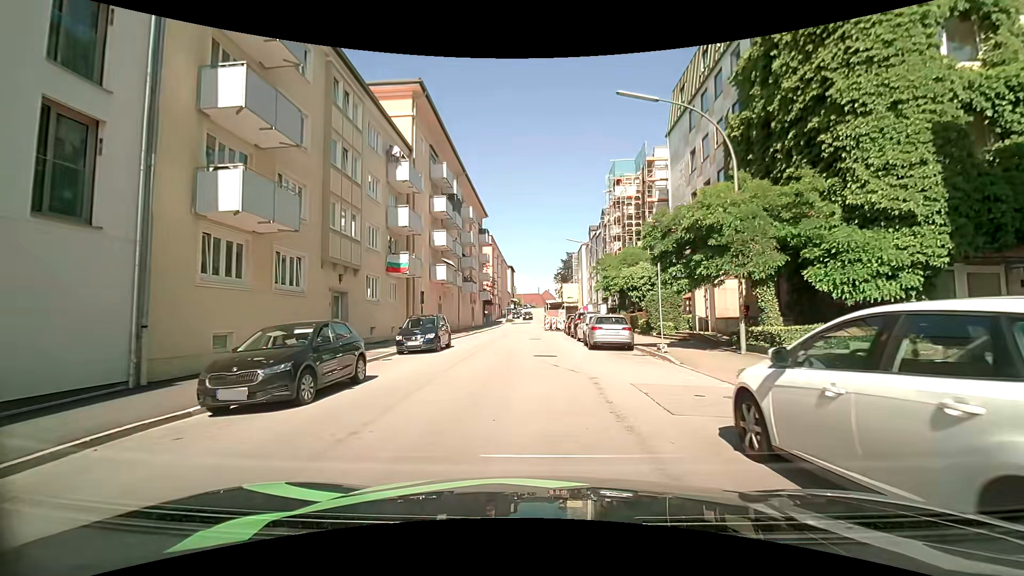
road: tertiary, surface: asphalt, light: Day
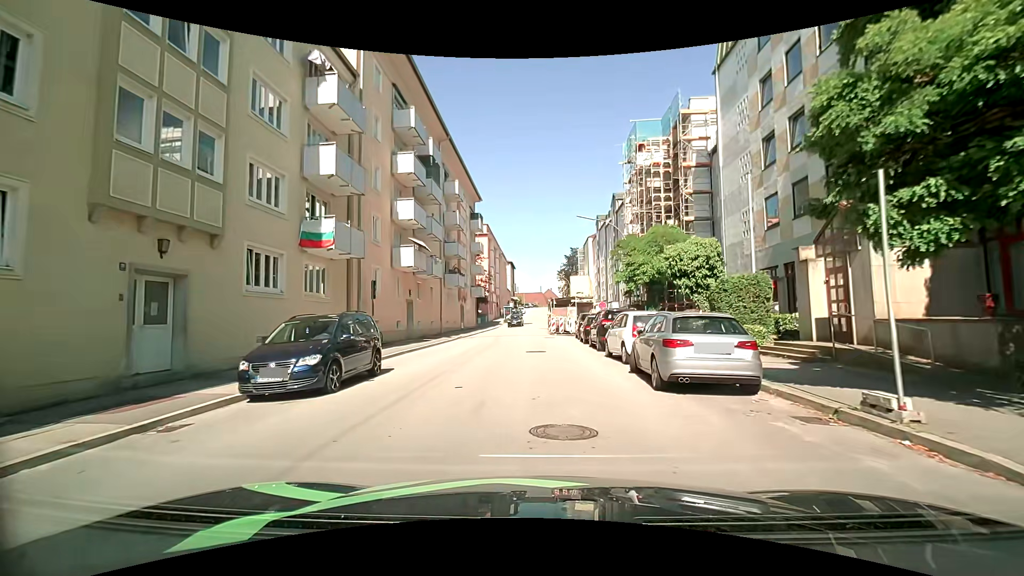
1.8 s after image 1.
(0.0, +11.0) m; -1°
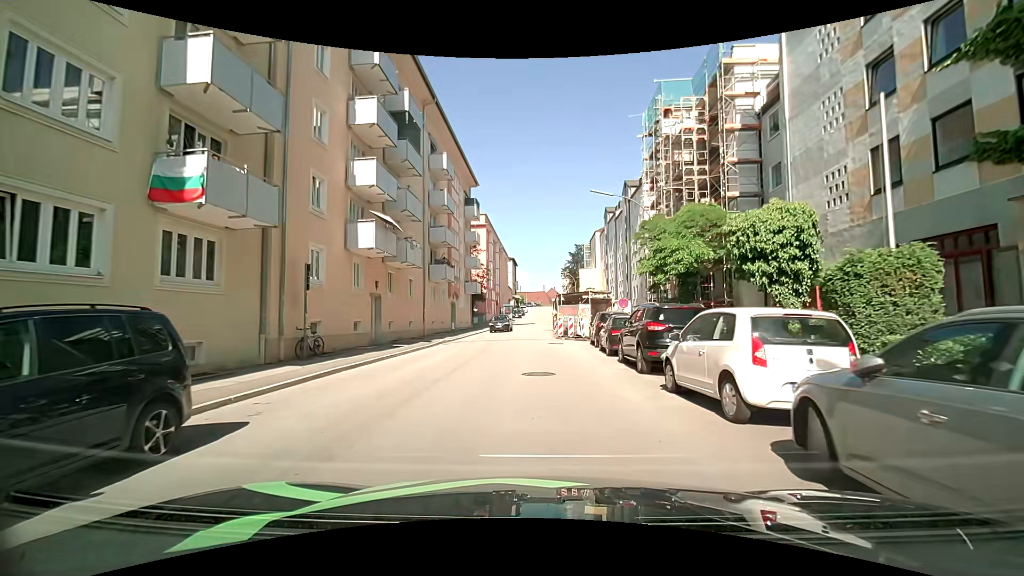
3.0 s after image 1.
(+0.1, +7.5) m; 0°
(0, +10) (0, +20) (0, +30) (0, +40) (0, +50) (0, +60) (+1, +70) (+1, +80) (+2, +90) (+2, +100) m
